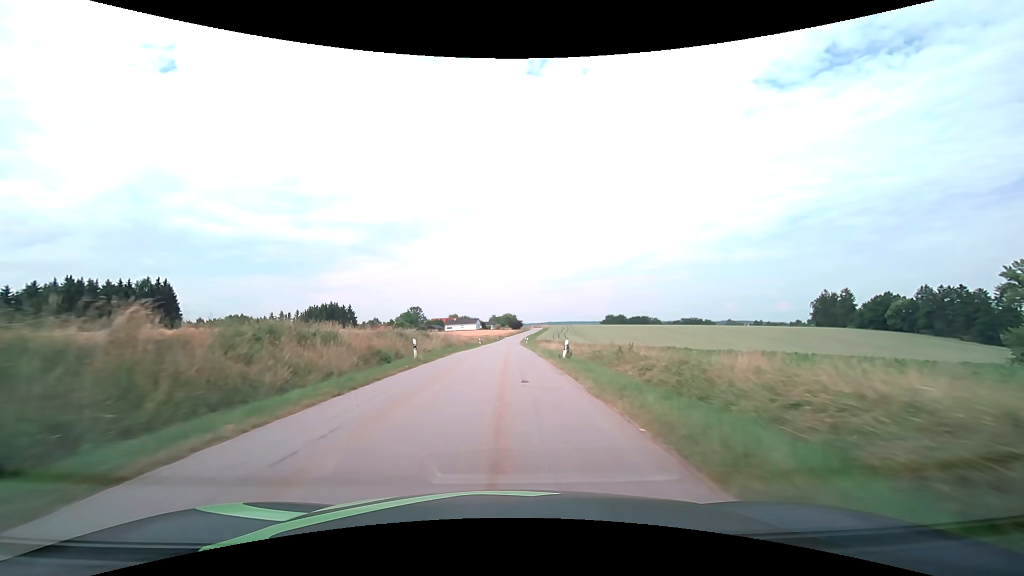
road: tertiary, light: Day
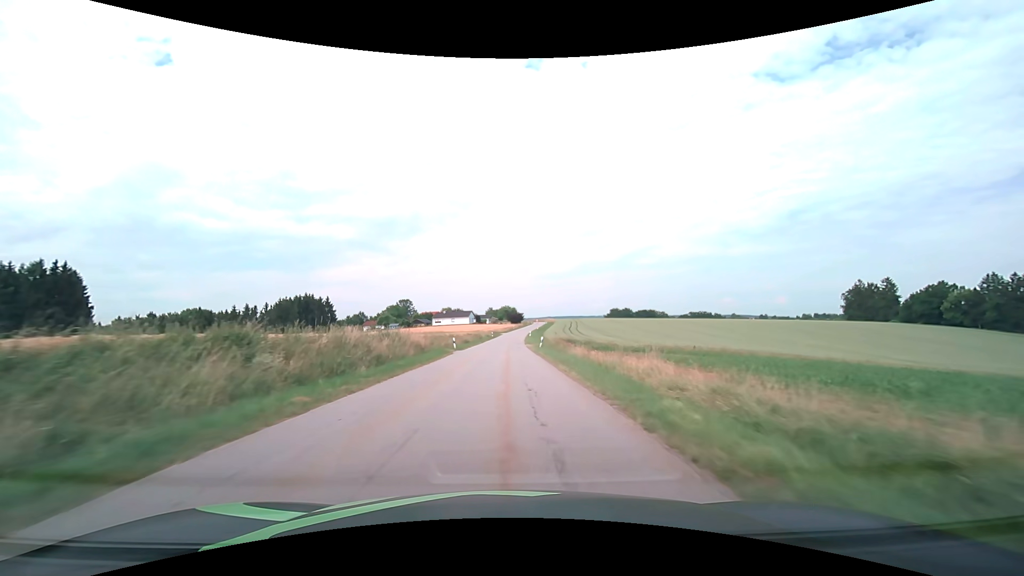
(+0.1, +33.4) m; 0°
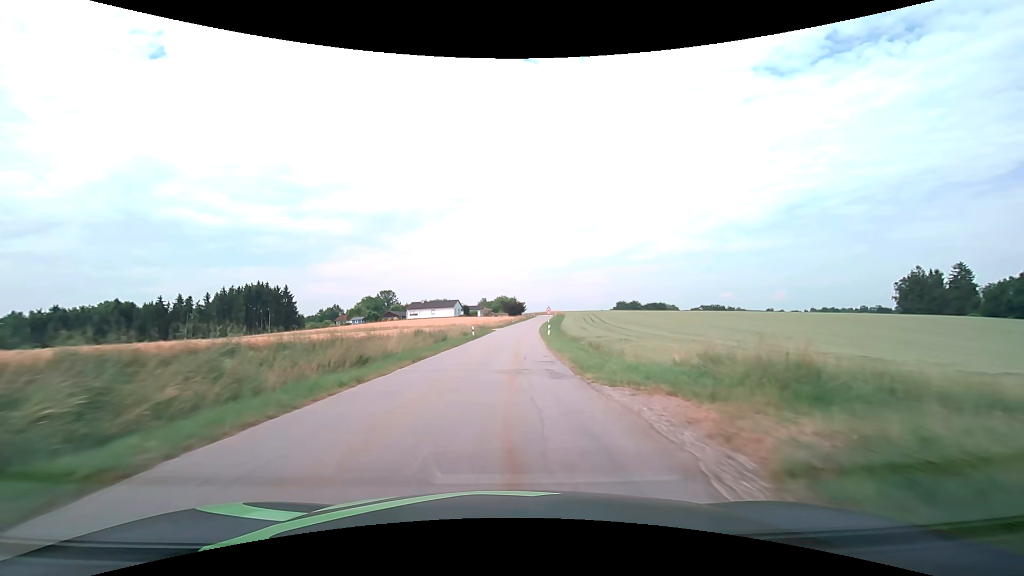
(+0.1, +44.5) m; 0°
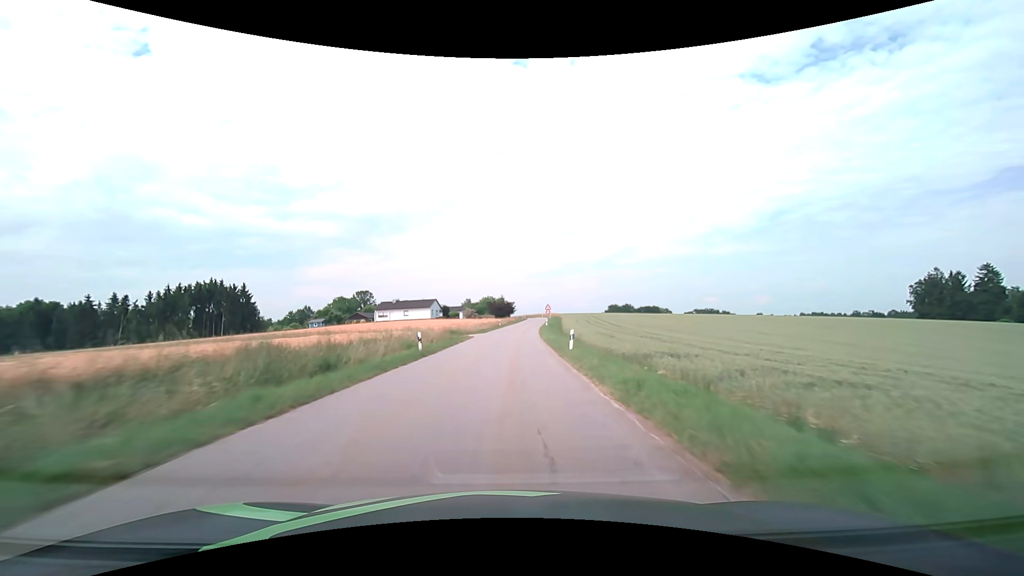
(+0.1, +22.1) m; +1°
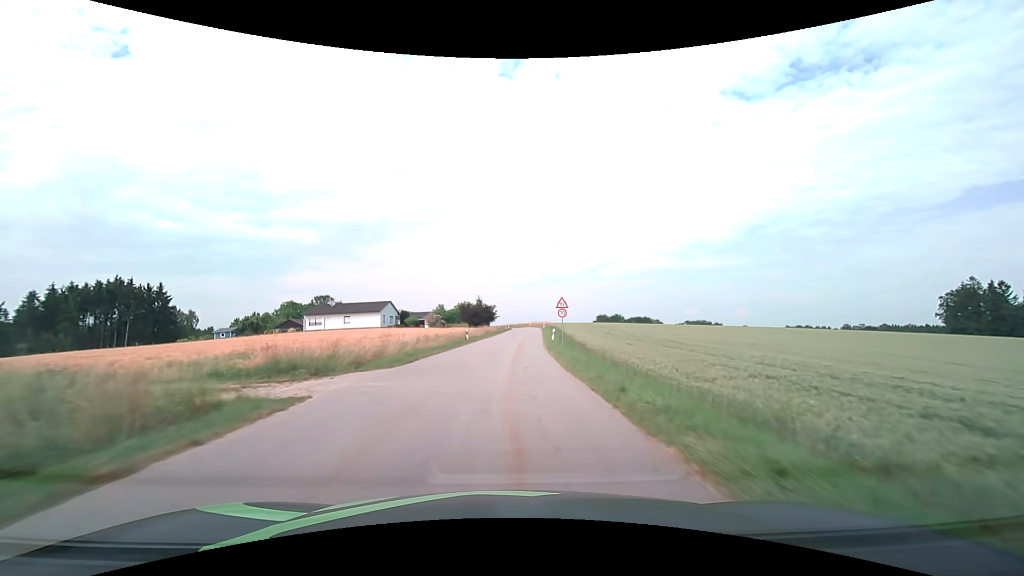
(+0.4, +32.7) m; +2°
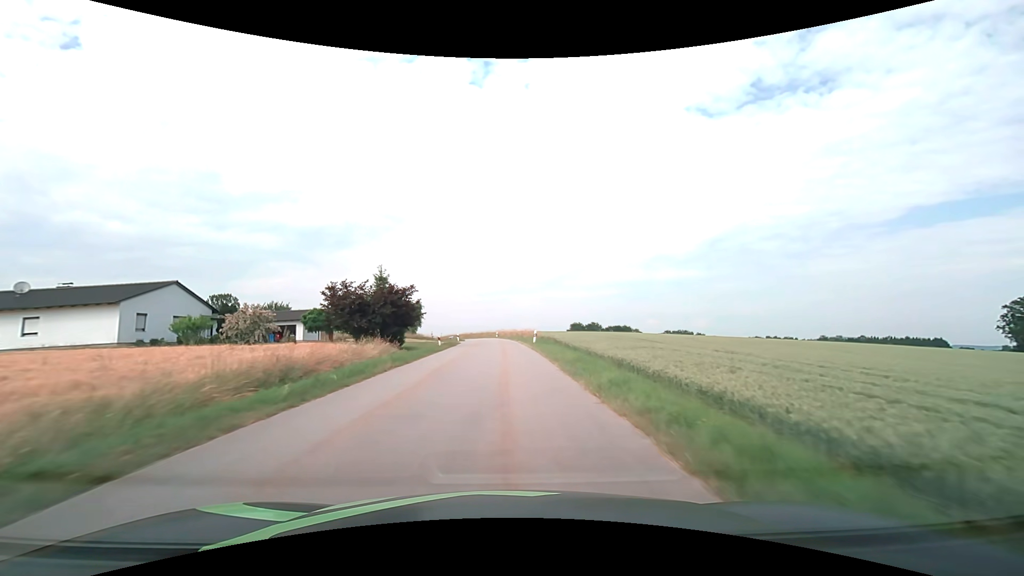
(+1.8, +53.9) m; +4°
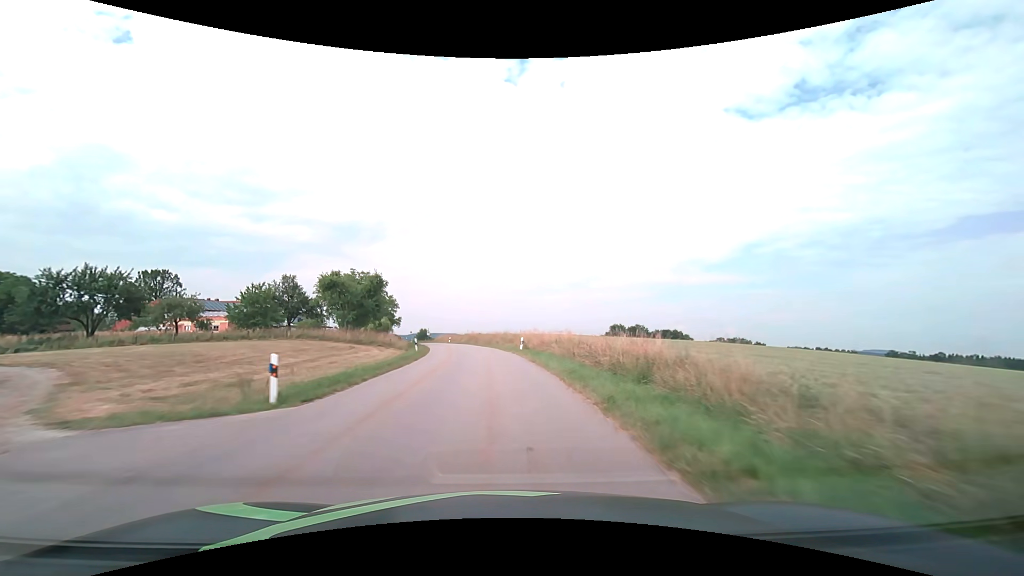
(-0.7, +53.9) m; -3°
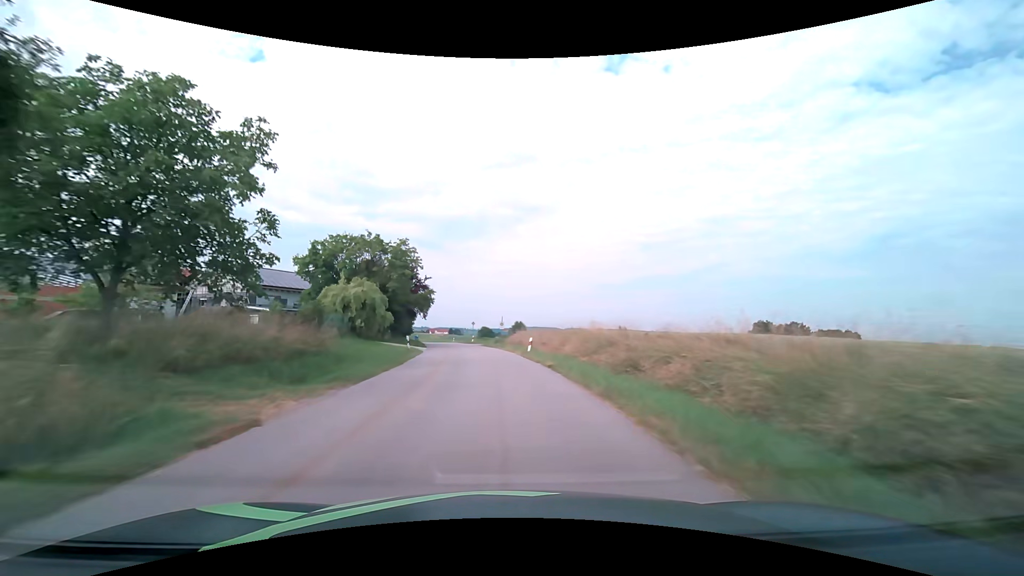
(-4.8, +54.3) m; -11°
(0, +10) (-1, +20) (-2, +30) (-3, +40) (-5, +50) (-6, +60) (-8, +69) (-10, +79) (-11, +89) (-13, +99) m
